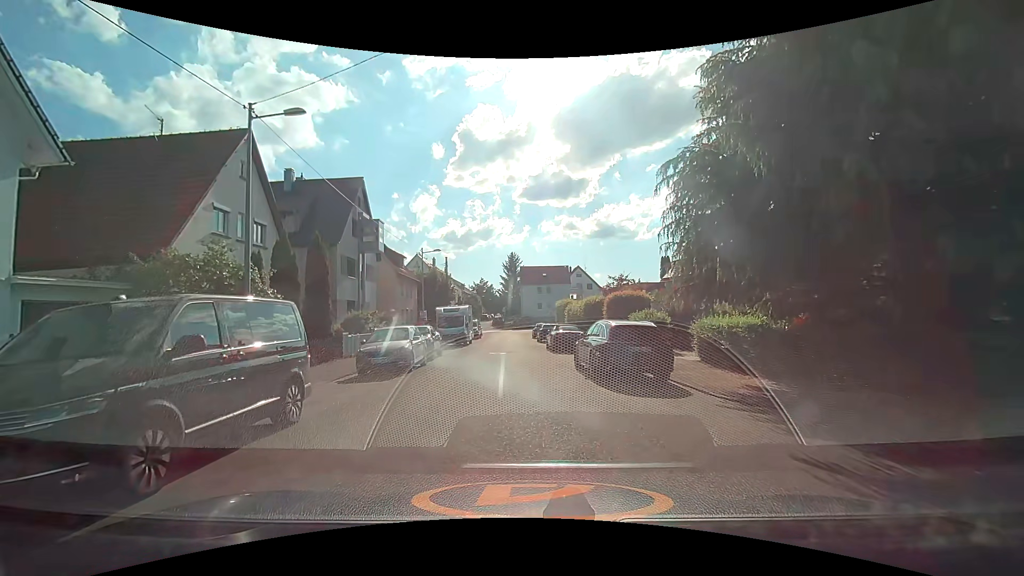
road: residential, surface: asphalt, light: Day
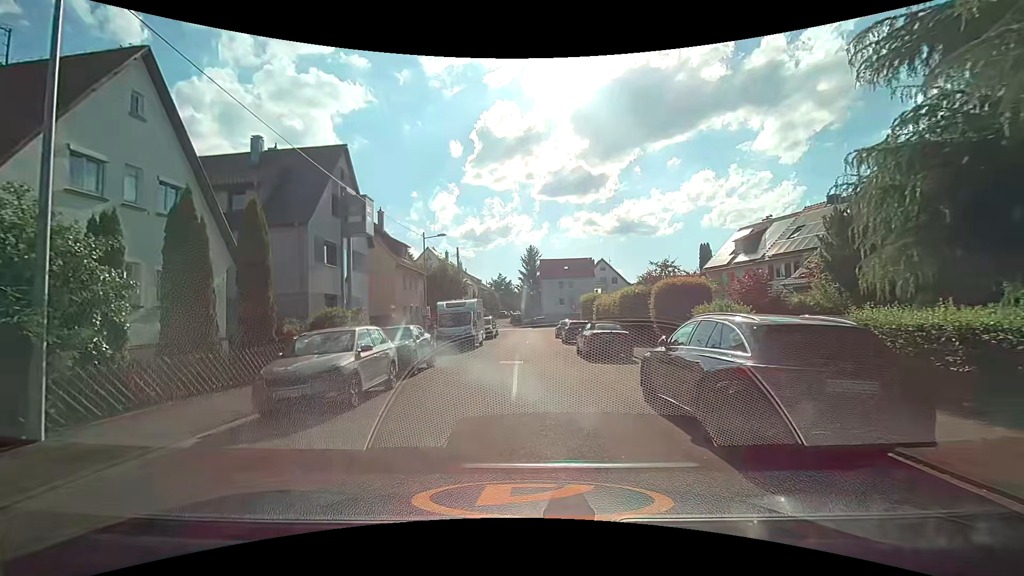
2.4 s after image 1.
(-0.1, +7.0) m; -2°
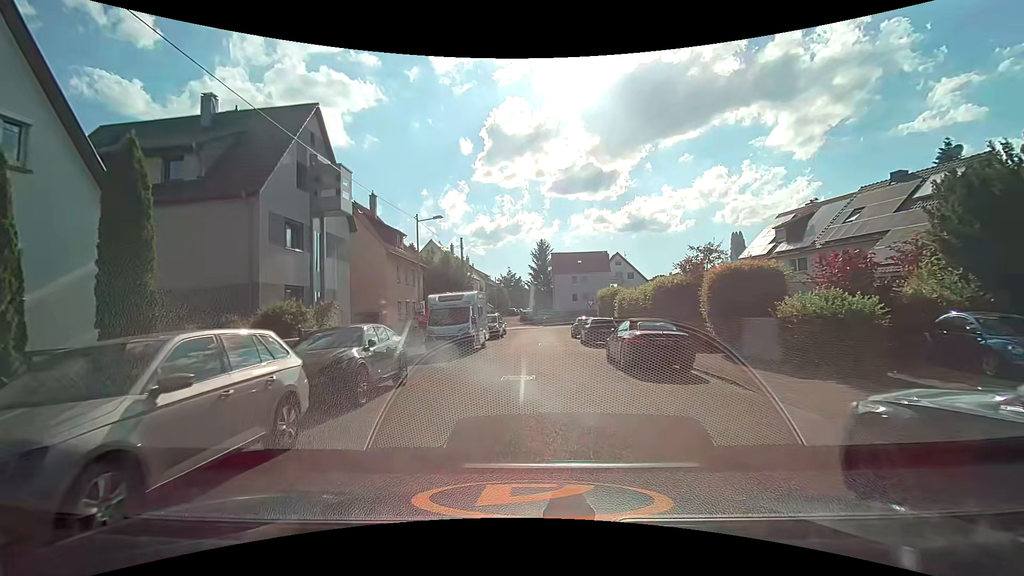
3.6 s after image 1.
(0.0, +5.5) m; -1°
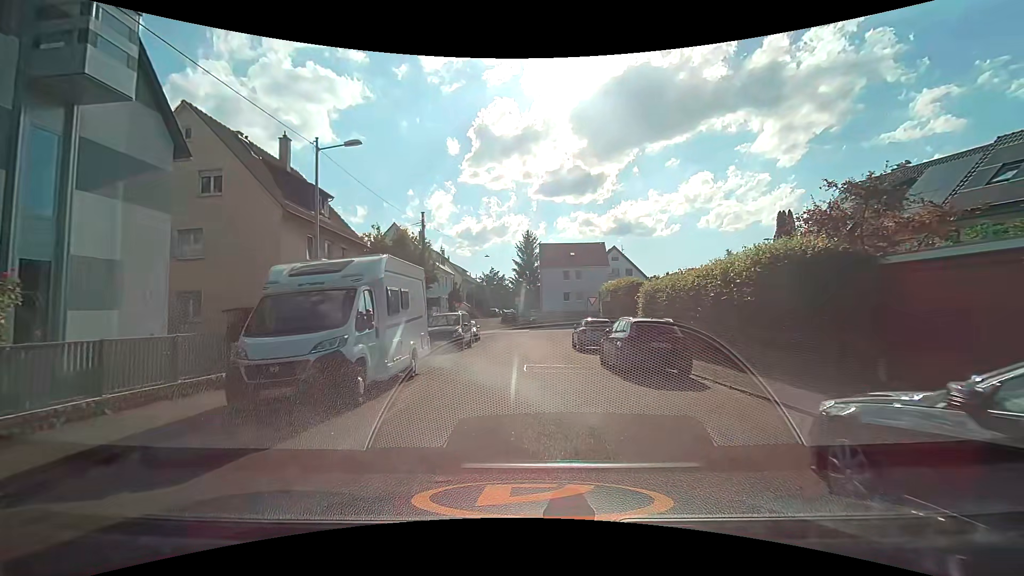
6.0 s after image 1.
(+0.1, +12.7) m; +1°
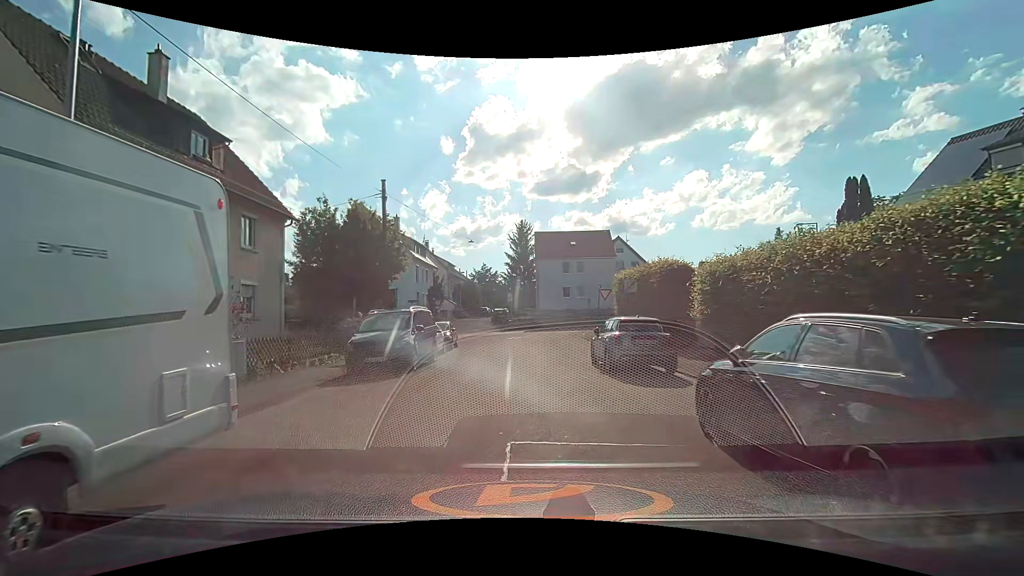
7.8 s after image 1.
(+0.2, +9.2) m; +1°
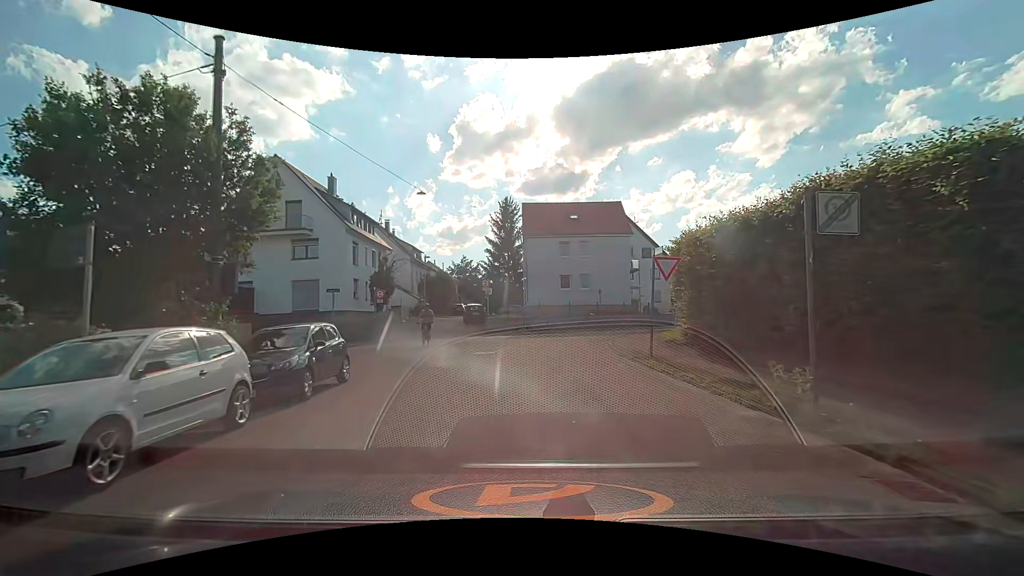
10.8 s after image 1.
(+0.1, +15.4) m; +2°
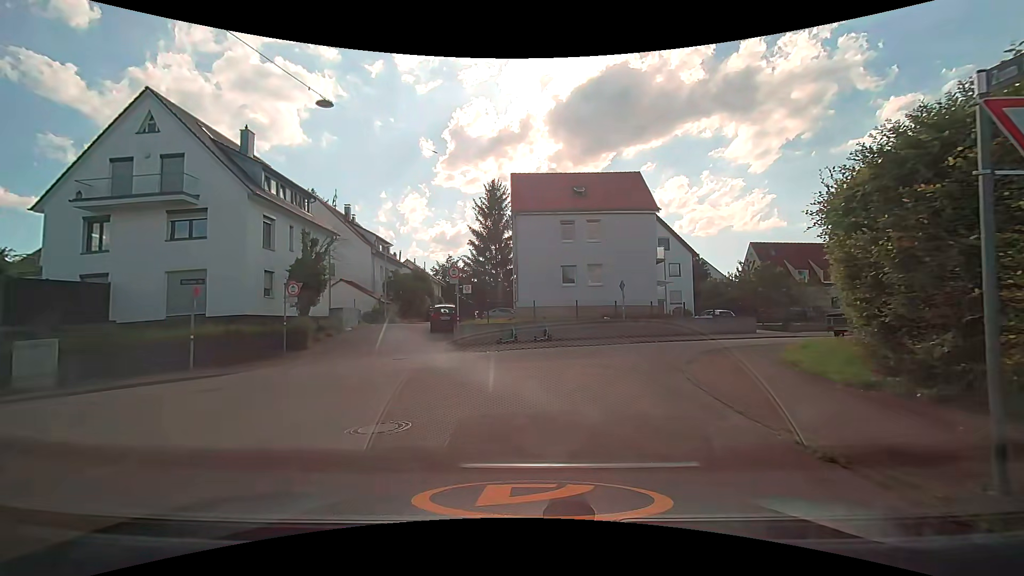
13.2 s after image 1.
(0.0, +11.1) m; +1°
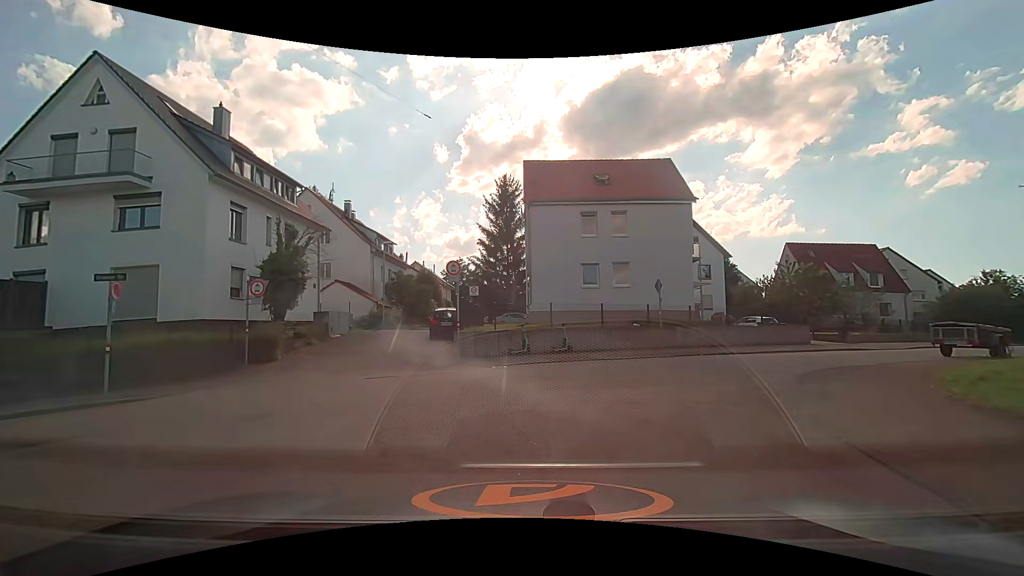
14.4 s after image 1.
(-0.1, +4.1) m; -2°
(-2, +10) (-11, +11) (-21, +8) (-30, +4) (-39, 0) (-48, -5) (-57, -9) (-65, -14) (-74, -19) (-83, -25) m
